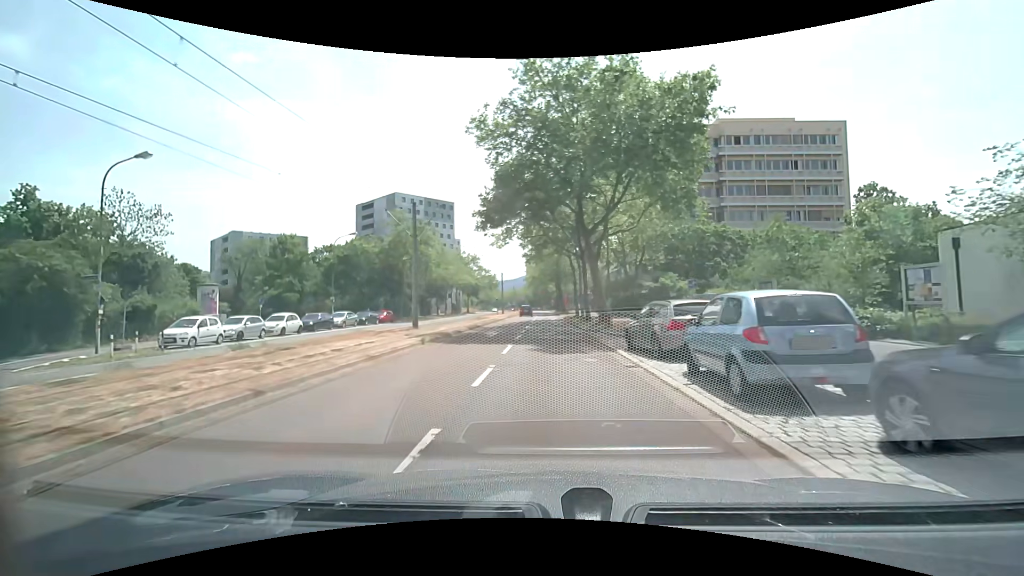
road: tertiary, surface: asphalt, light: Day
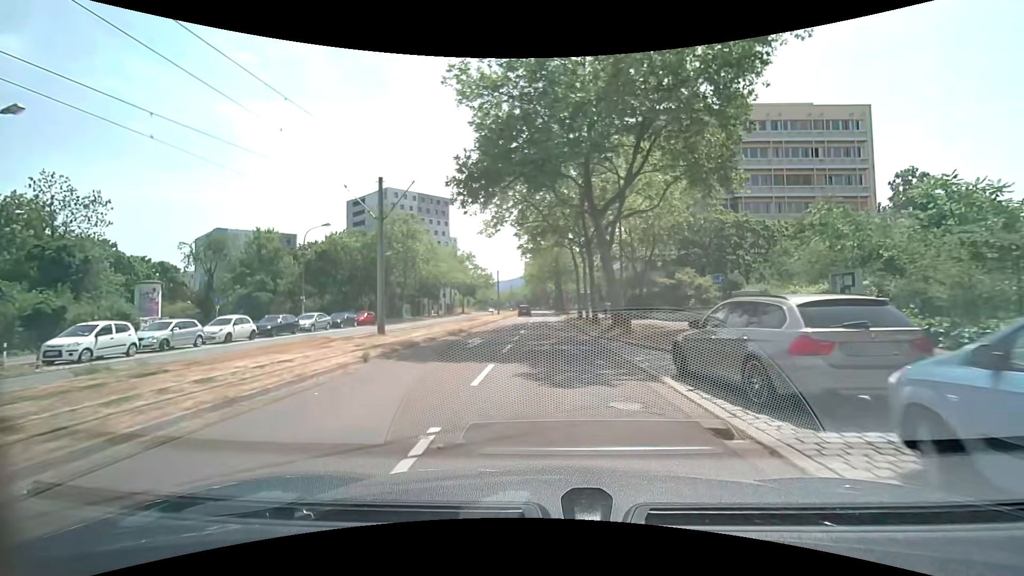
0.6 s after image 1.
(0.0, +5.8) m; 0°
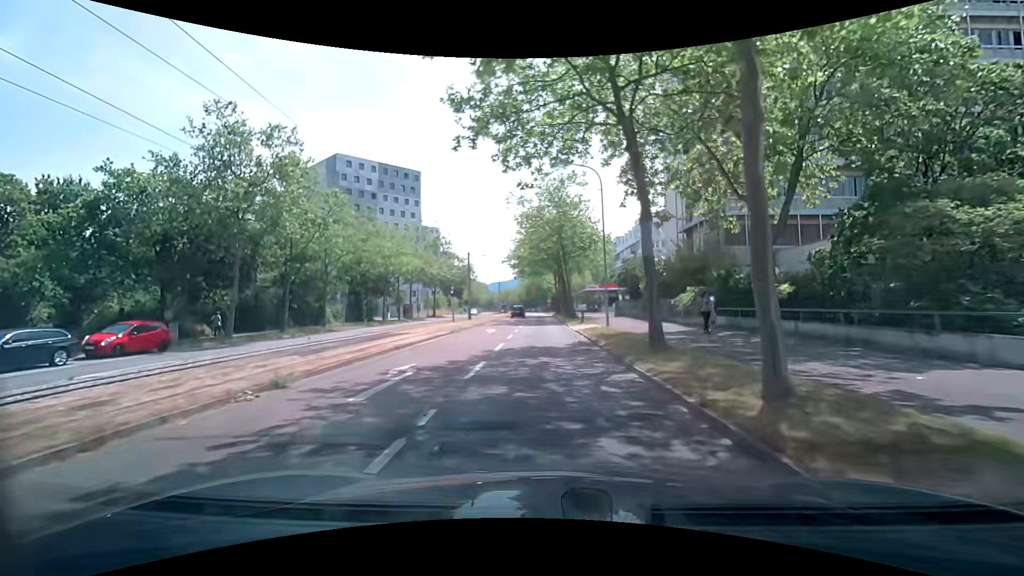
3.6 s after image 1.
(+0.2, +28.9) m; +1°
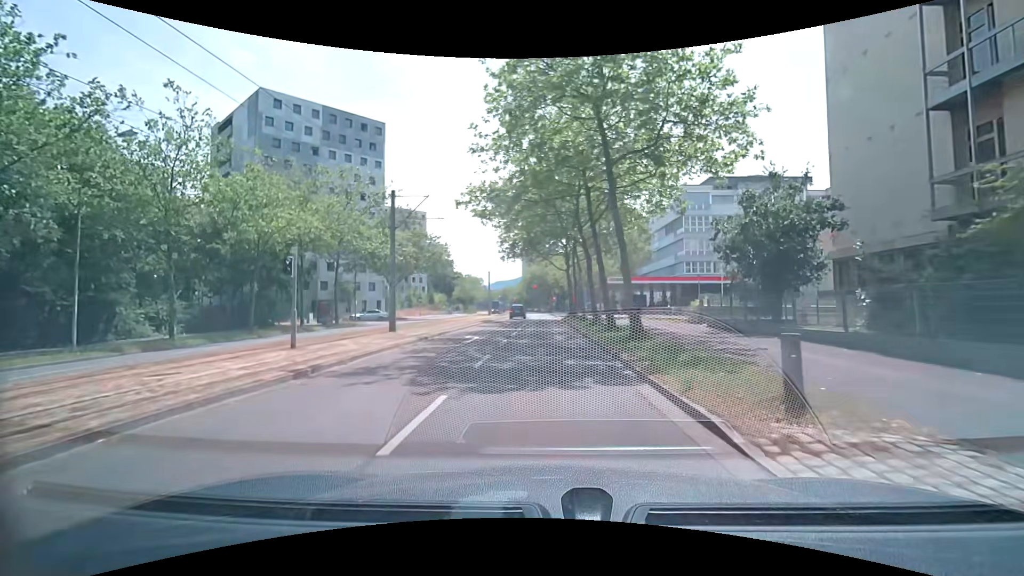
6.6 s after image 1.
(-0.4, +28.7) m; -1°
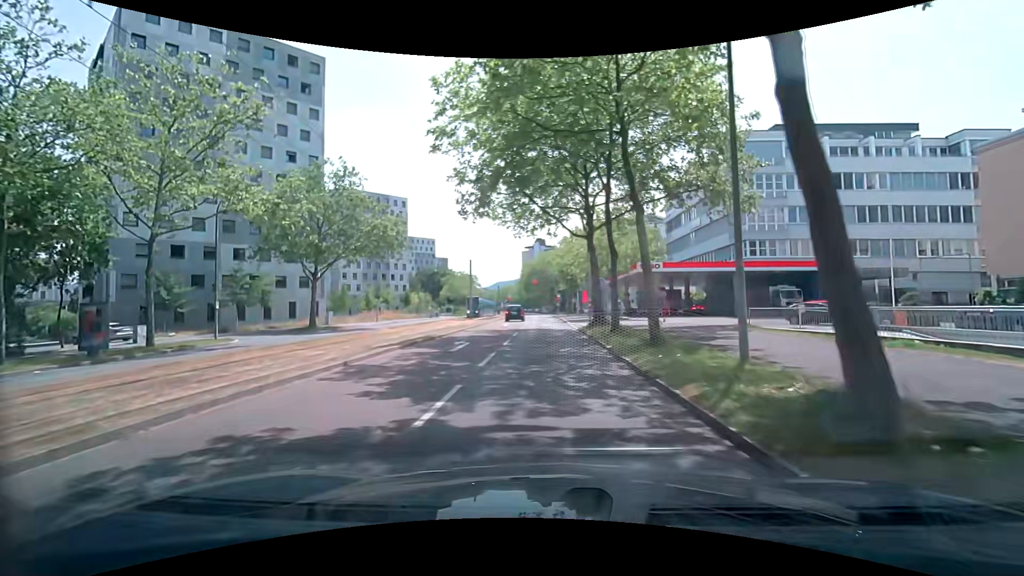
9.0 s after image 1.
(-0.1, +22.9) m; 0°
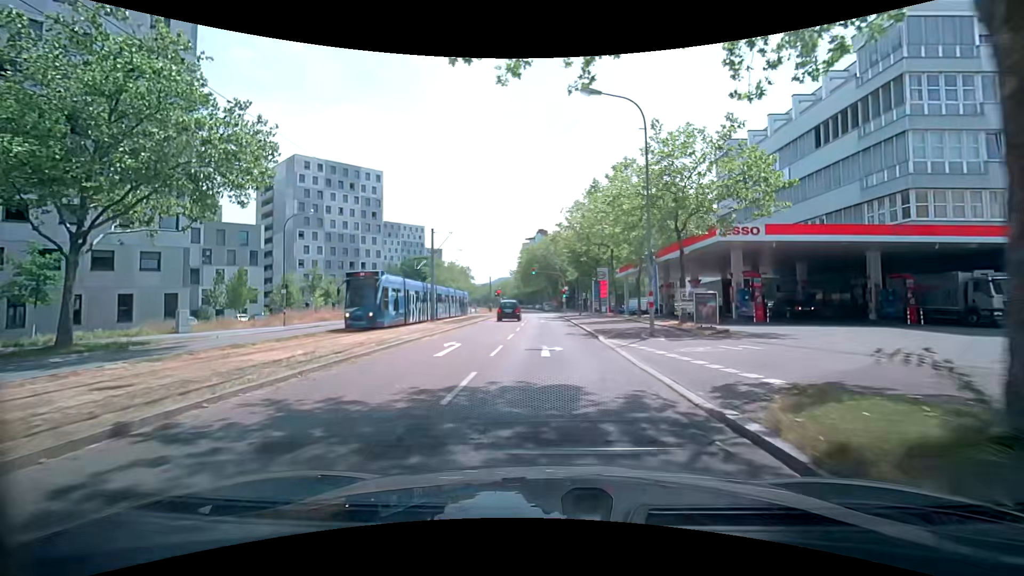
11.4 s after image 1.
(0.0, +22.8) m; 0°
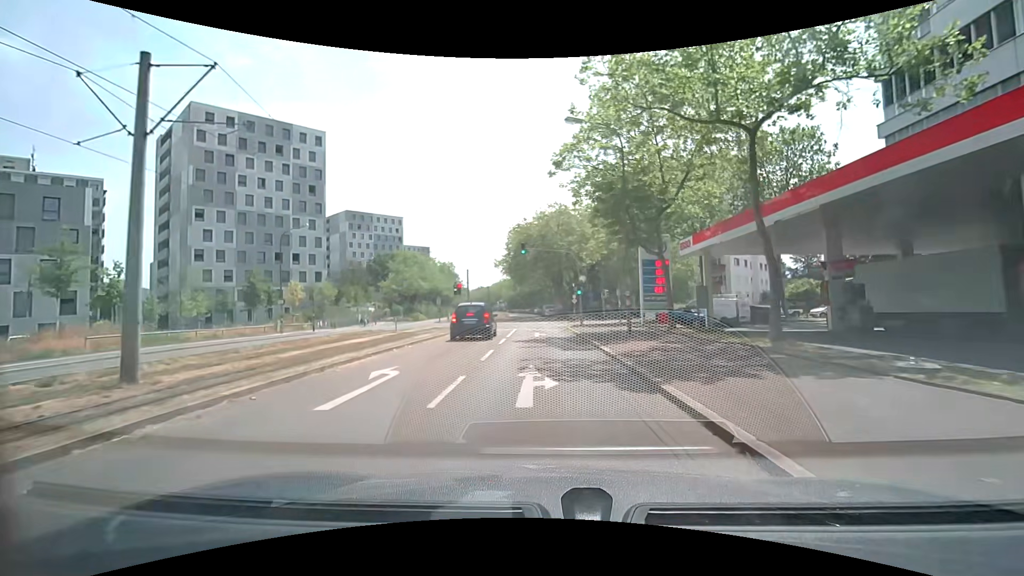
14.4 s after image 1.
(-0.1, +29.7) m; 0°
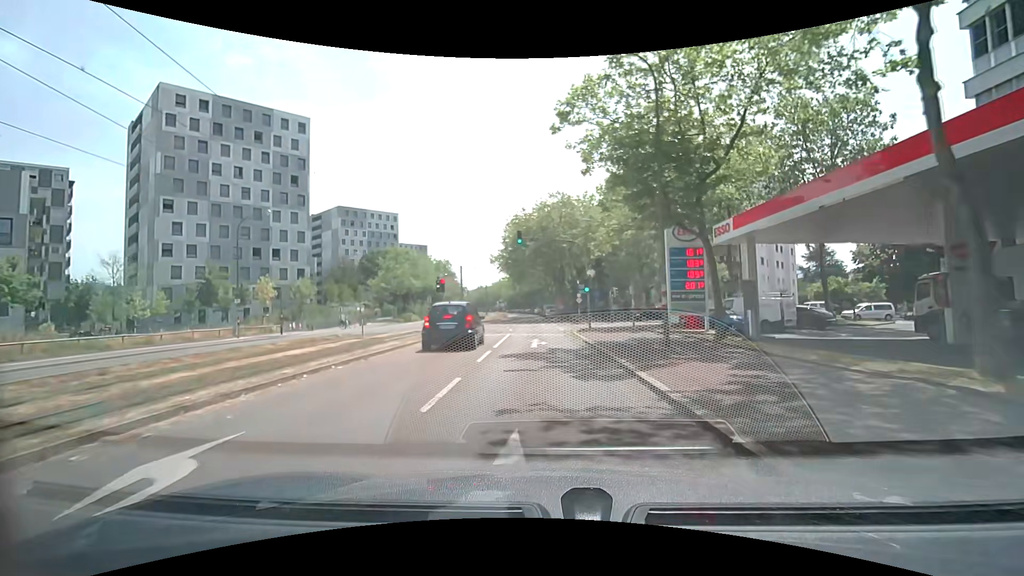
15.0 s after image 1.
(-0.1, +6.2) m; -1°
(0, +10) (0, +20) (0, +30) (0, +40) (-1, +50) (-1, +60) (-1, +70) (-1, +80) (-2, +90) (-2, +100) m
